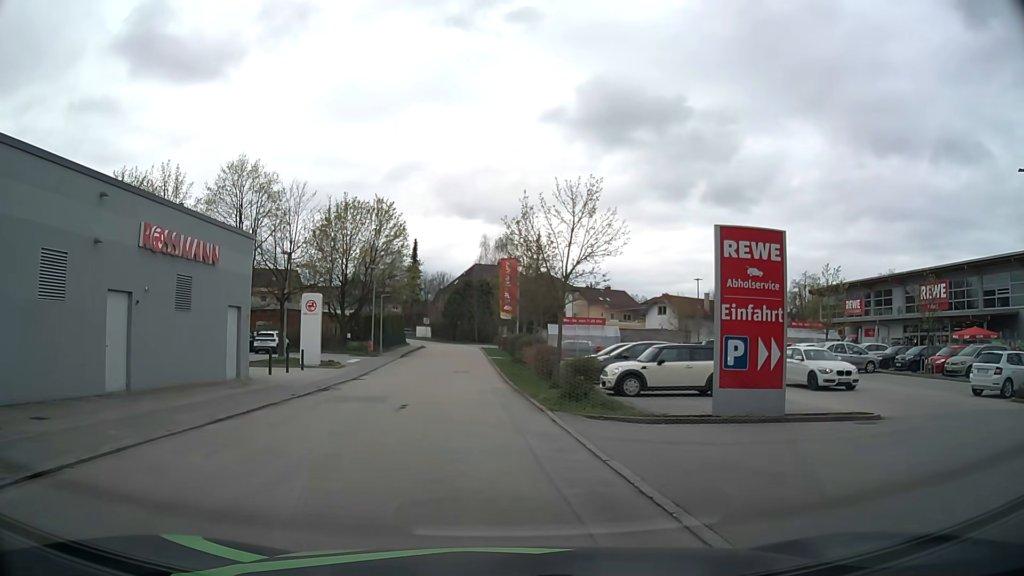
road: residential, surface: asphalt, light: Day
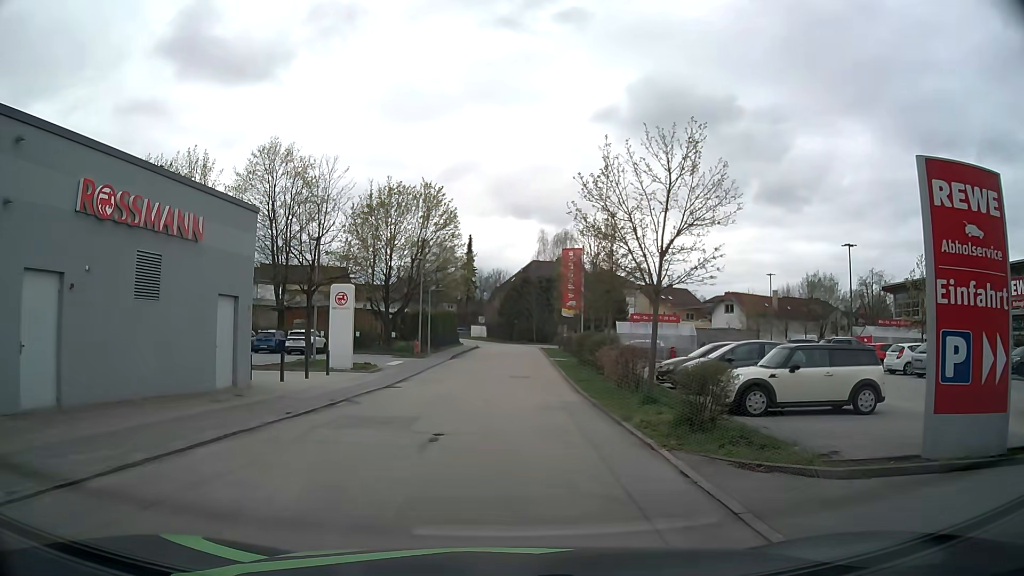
(-0.3, +5.4) m; -5°
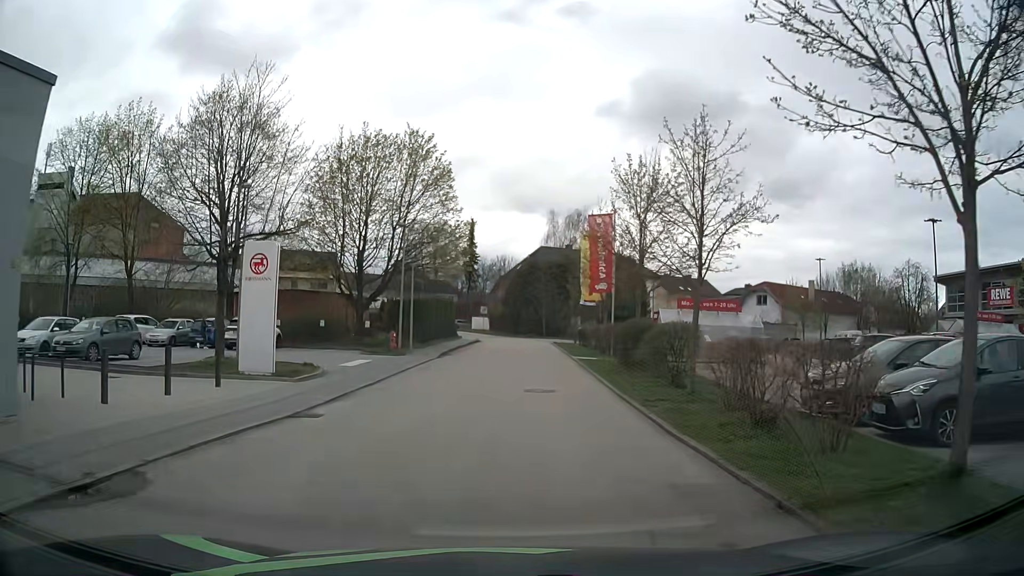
(-0.2, +10.6) m; -1°
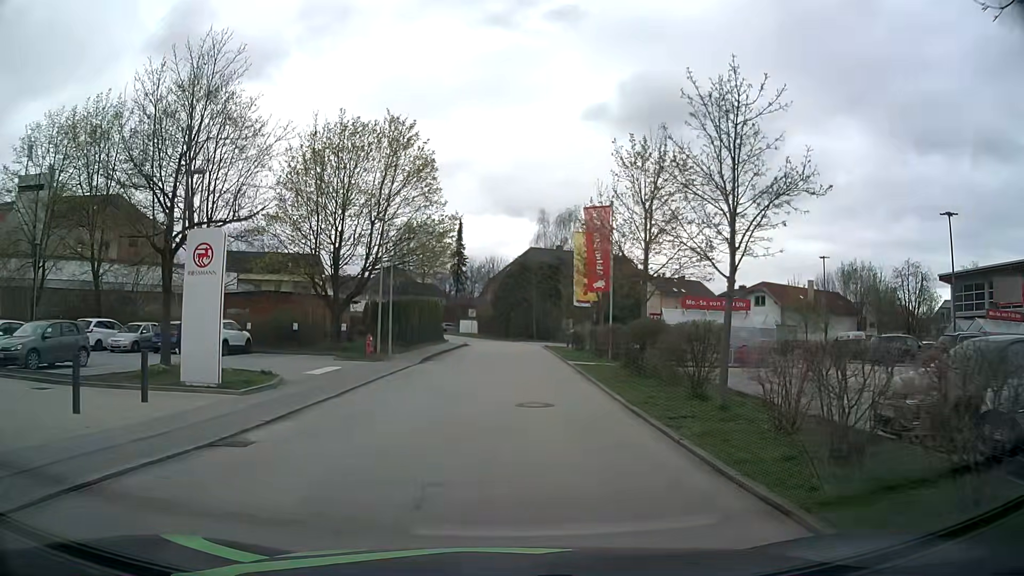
(+0.1, +2.9) m; +1°
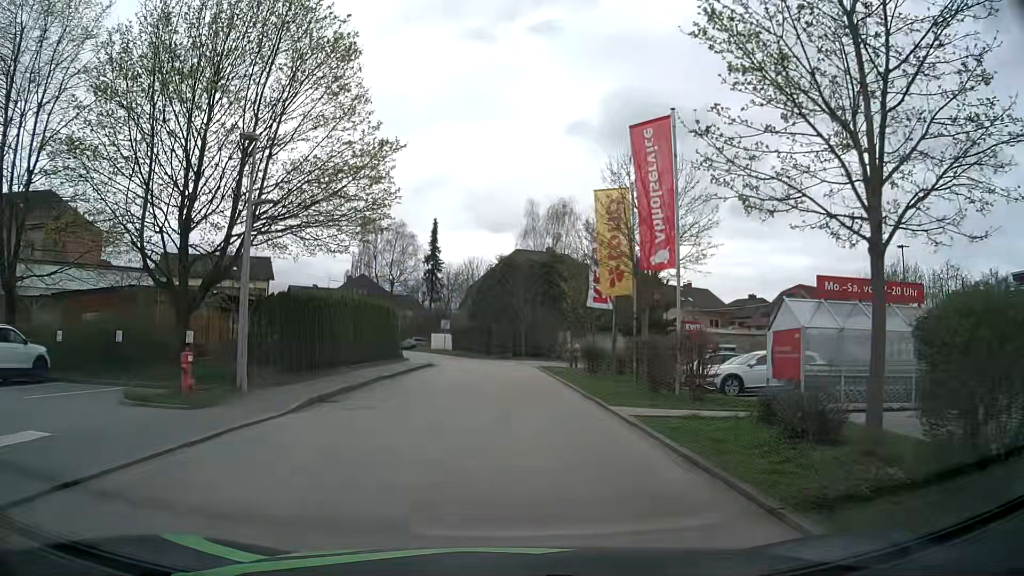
(+0.2, +15.1) m; +1°
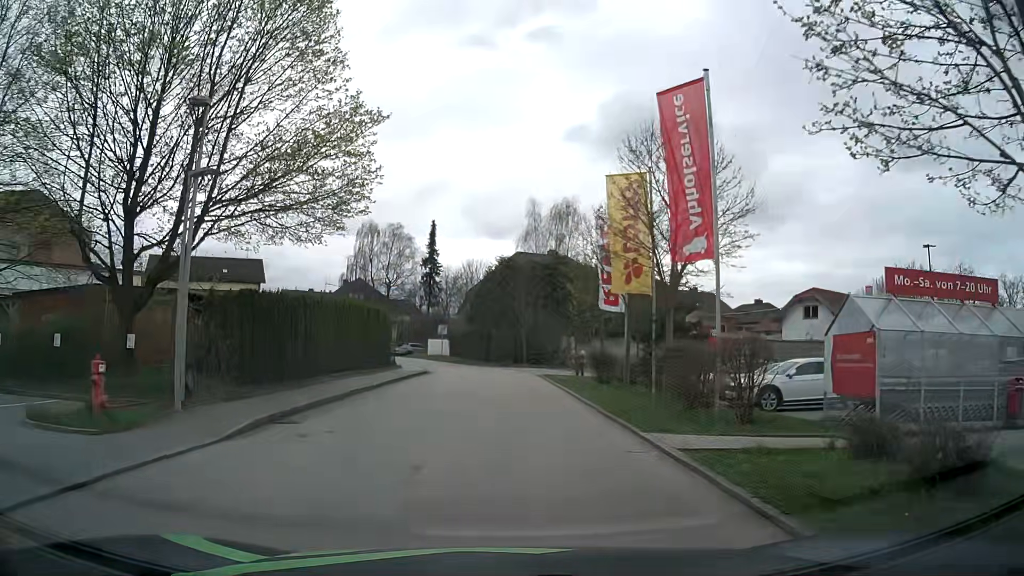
(0.0, +3.2) m; 0°
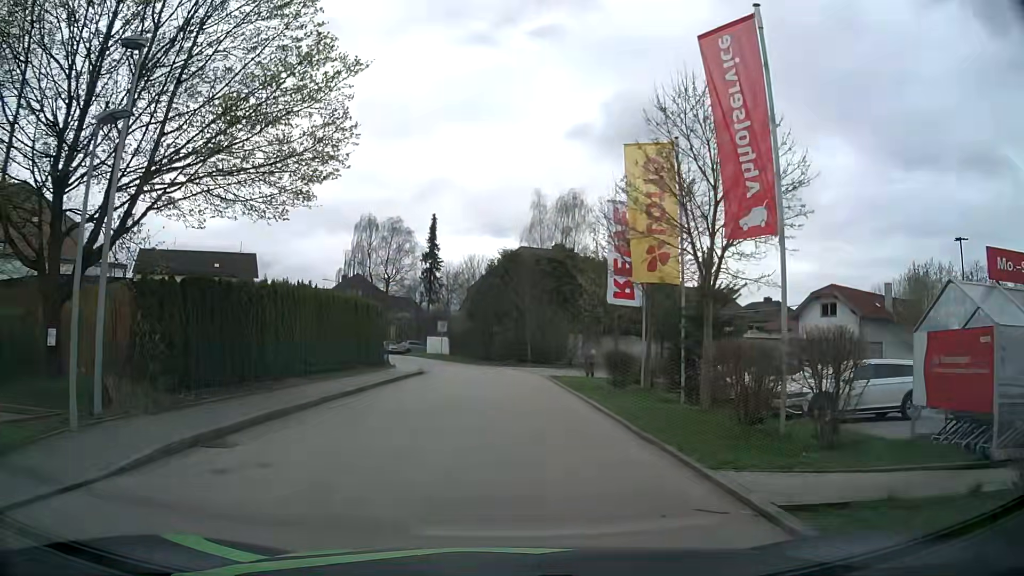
(0.0, +3.3) m; -1°
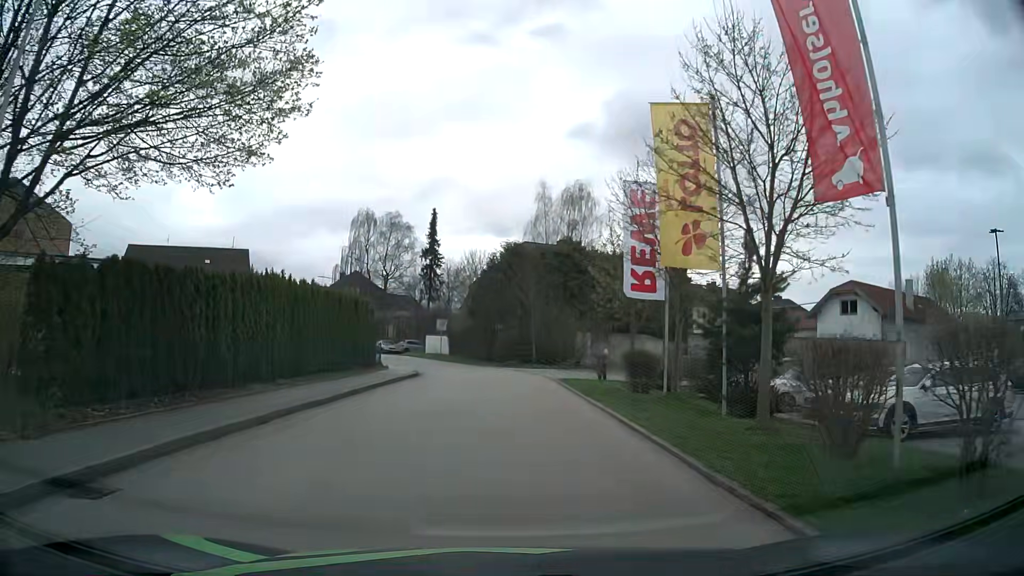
(0.0, +3.3) m; +1°
